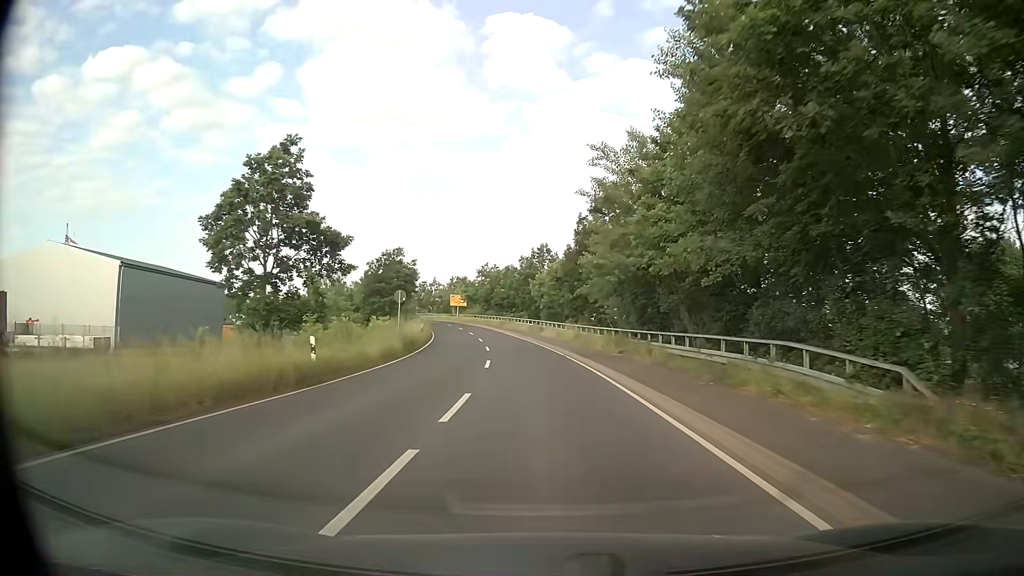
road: tertiary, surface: asphalt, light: Day
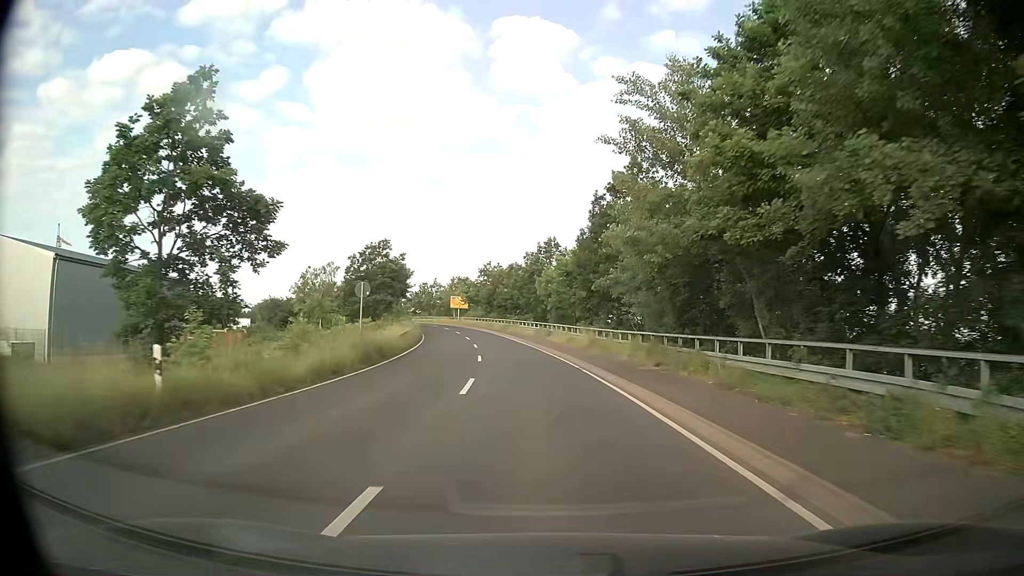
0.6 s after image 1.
(+0.1, +8.1) m; 0°
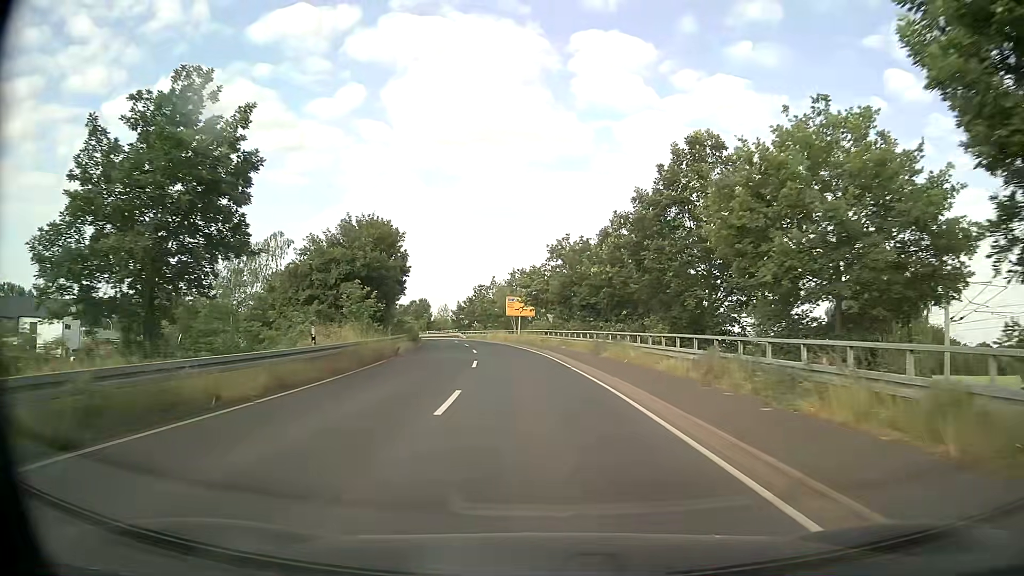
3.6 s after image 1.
(-2.3, +39.7) m; -7°
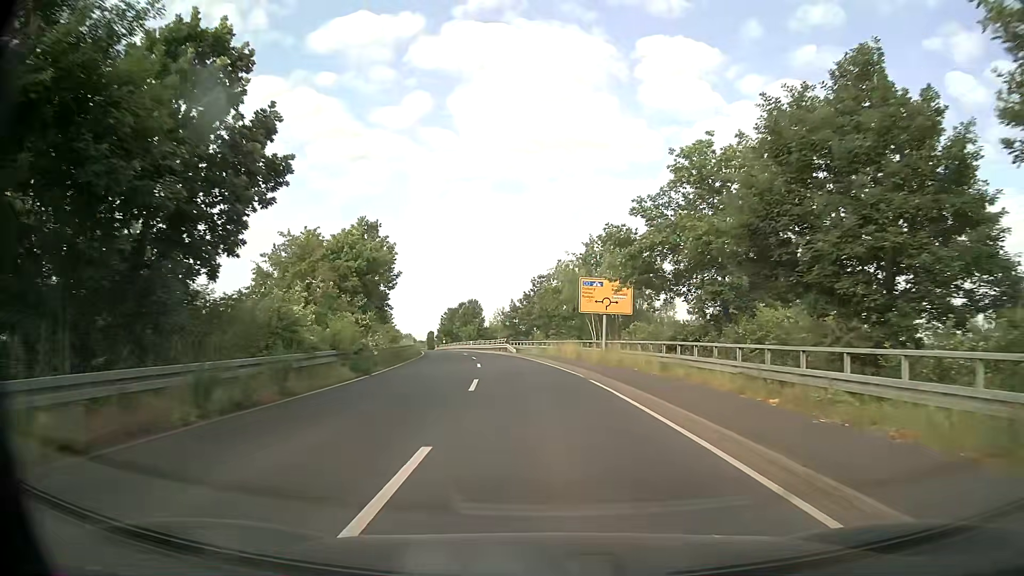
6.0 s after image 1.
(-1.8, +31.1) m; -6°
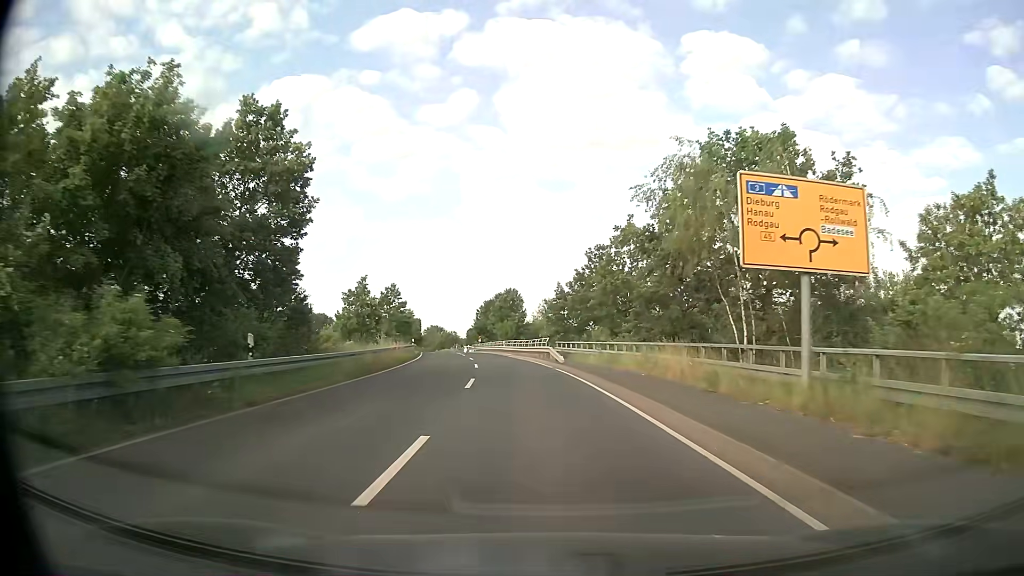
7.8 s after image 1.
(-0.7, +23.1) m; -4°
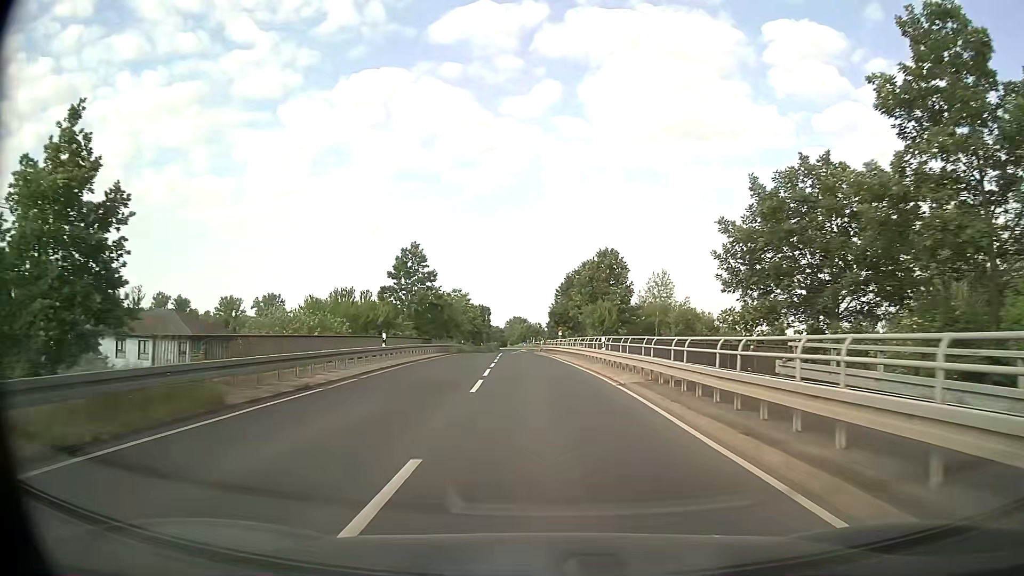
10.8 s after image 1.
(-2.5, +38.8) m; -7°
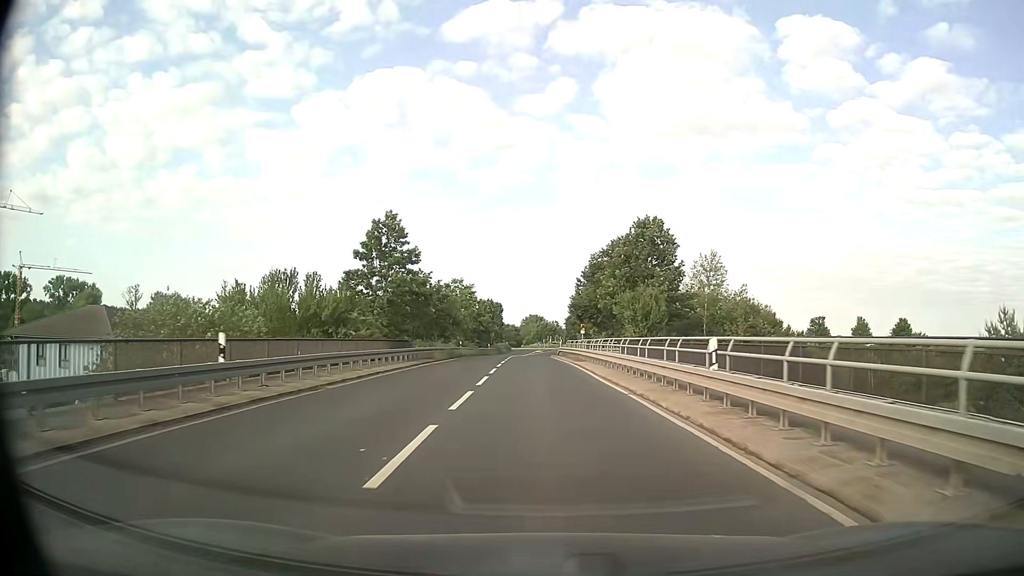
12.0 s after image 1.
(-0.2, +15.7) m; -1°
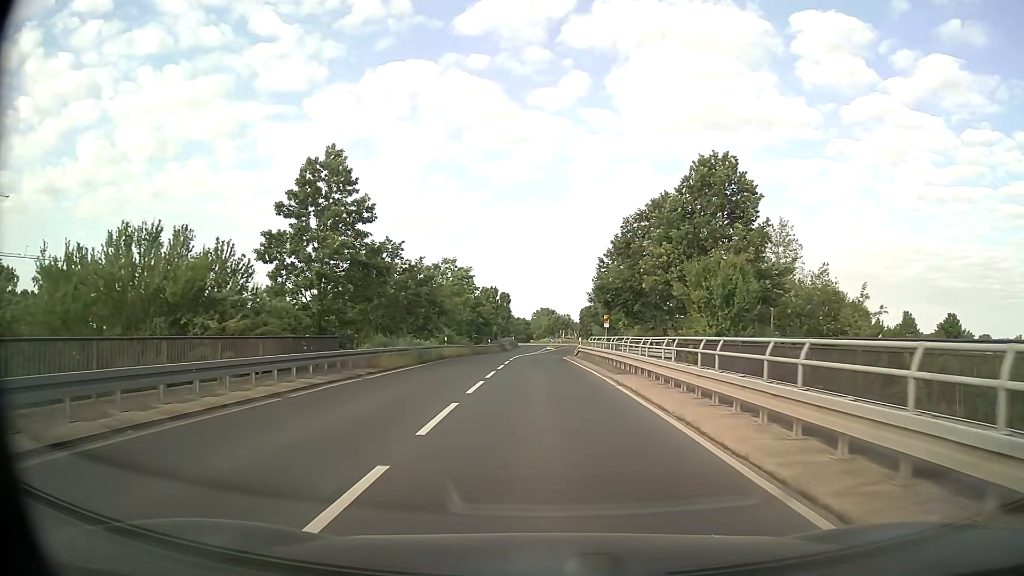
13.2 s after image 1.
(-0.1, +15.4) m; -1°
(0, +10) (0, +20) (0, +30) (0, +40) (0, +50) (0, +60) (+1, +70) (+2, +80) (+4, +90) (+7, +99) m
